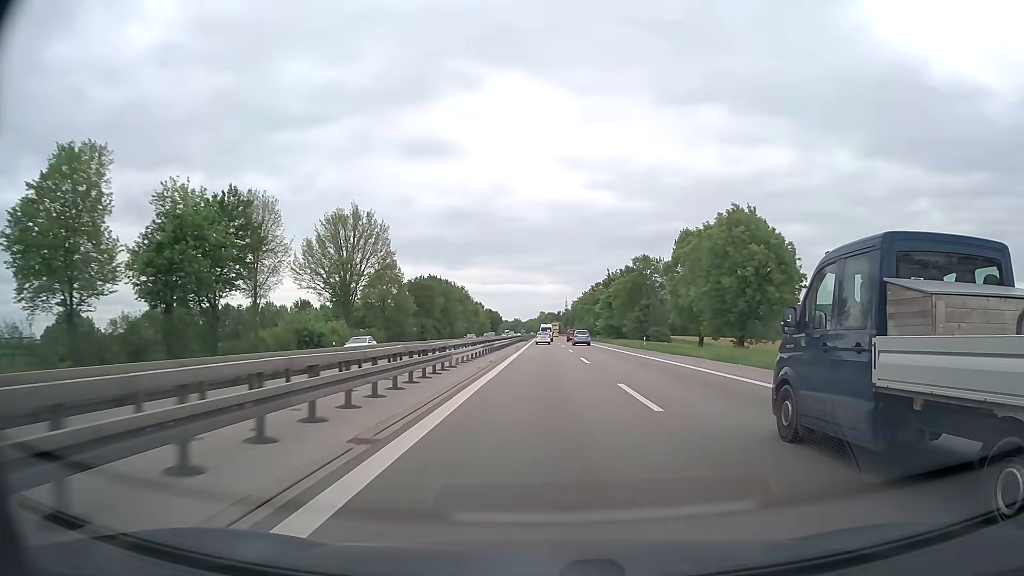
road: trunk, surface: asphalt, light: Day
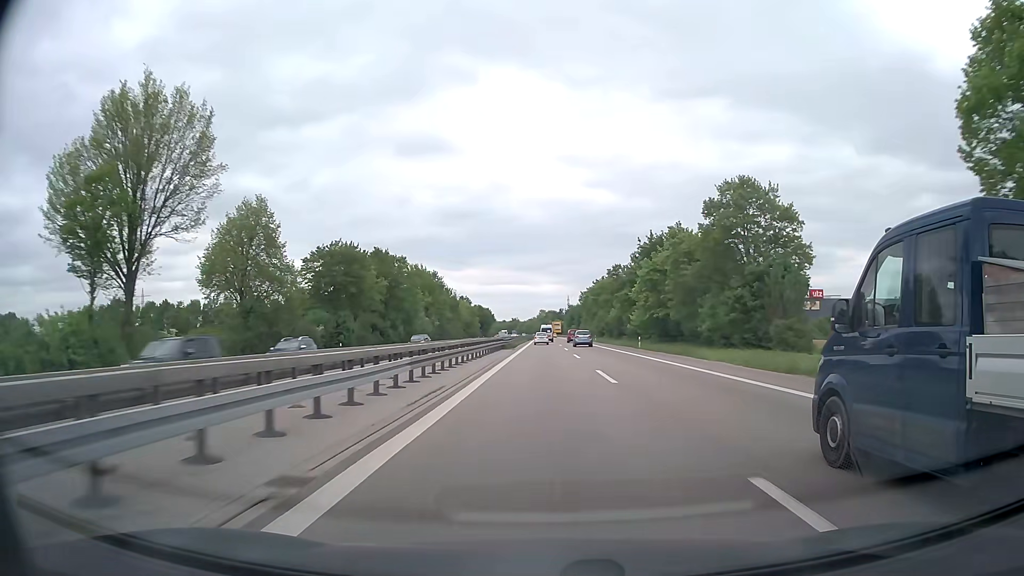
(0.0, +47.5) m; 0°
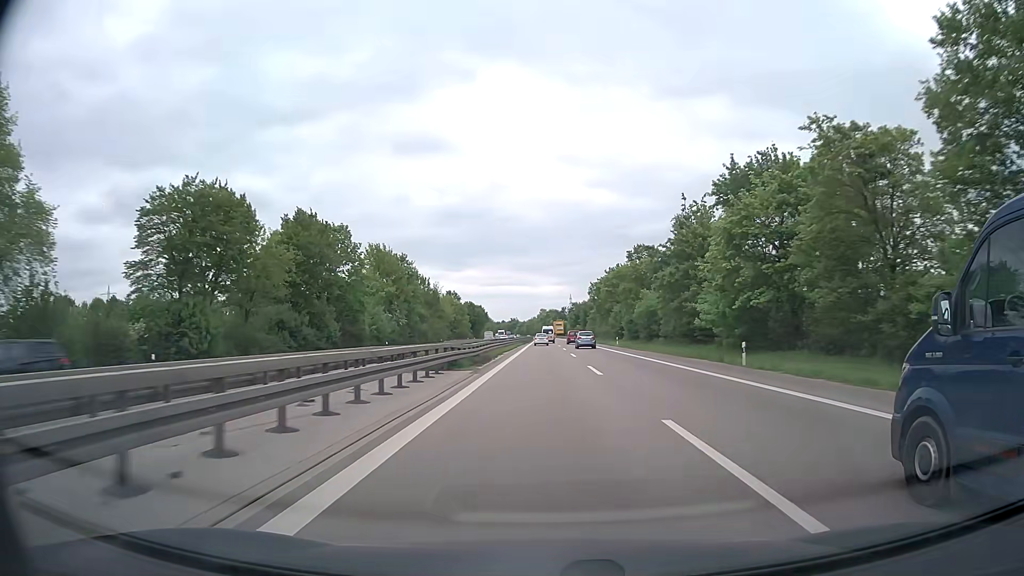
(+0.1, +31.6) m; 0°
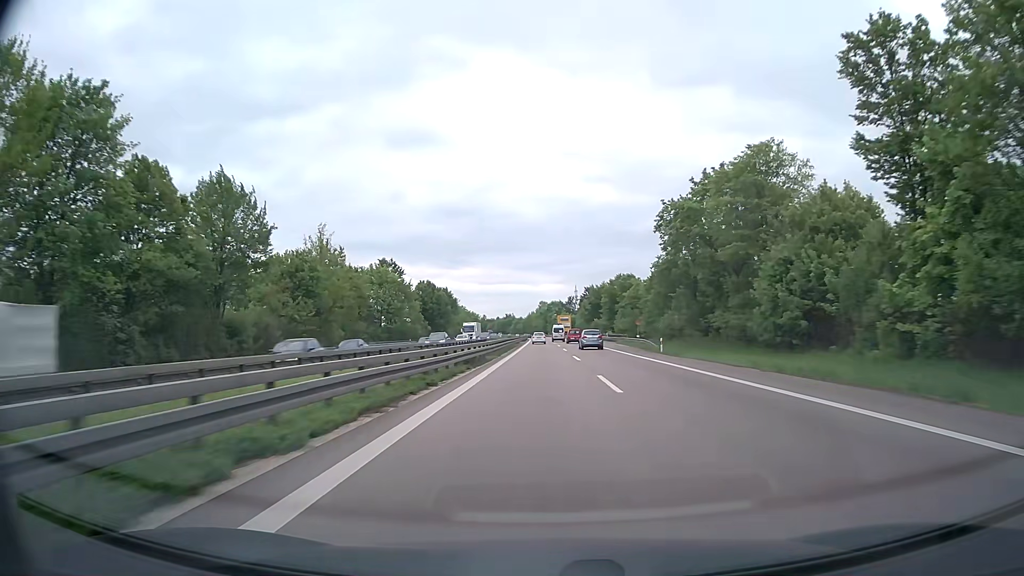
(-0.1, +78.9) m; 0°
(0, +10) (0, +20) (0, +30) (0, +40) (0, +50) (0, +60) (0, +70) (0, +80) (0, +90) (-1, +100) m
